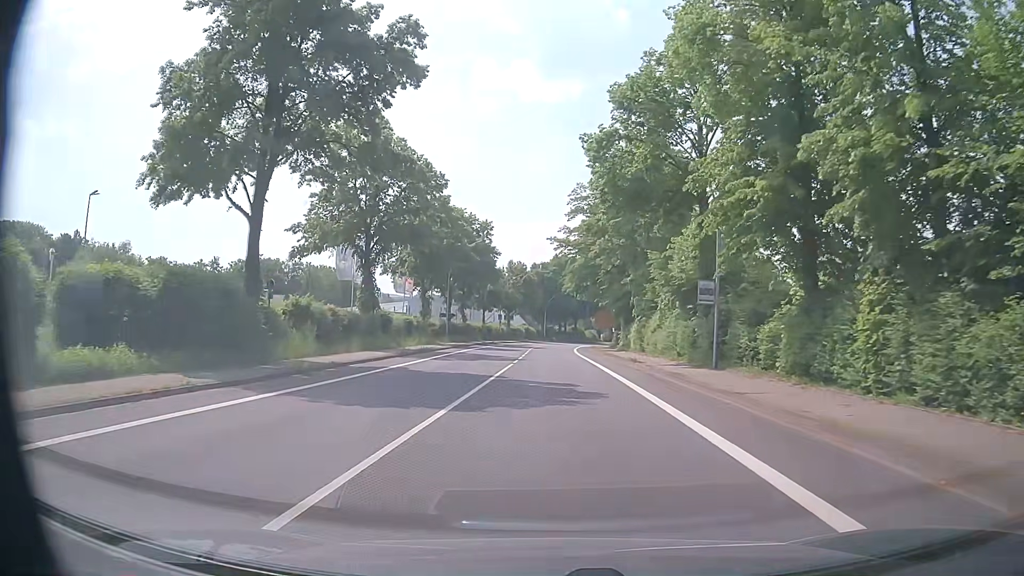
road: primary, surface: asphalt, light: Day
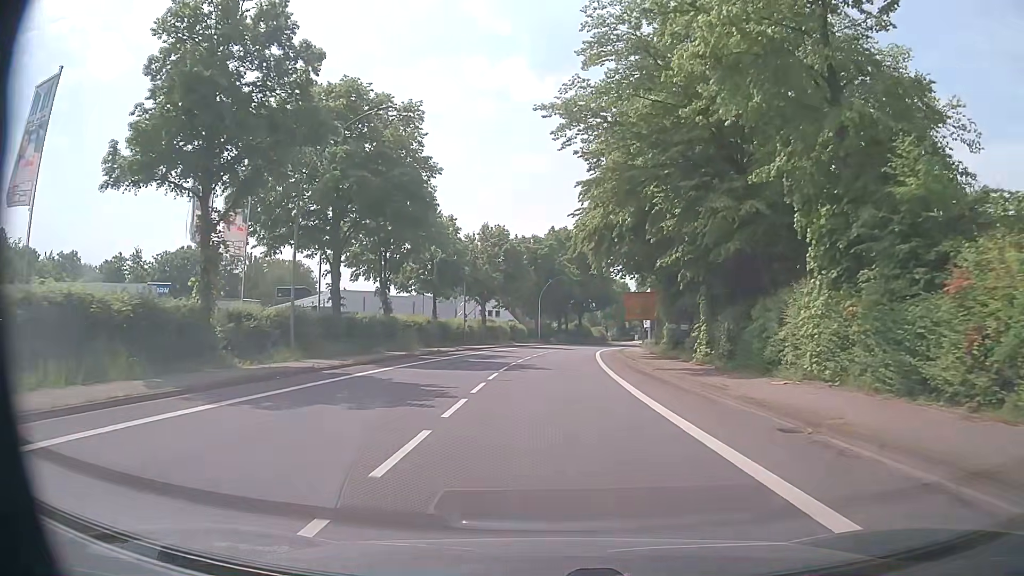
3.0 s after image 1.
(0.0, +38.0) m; 0°
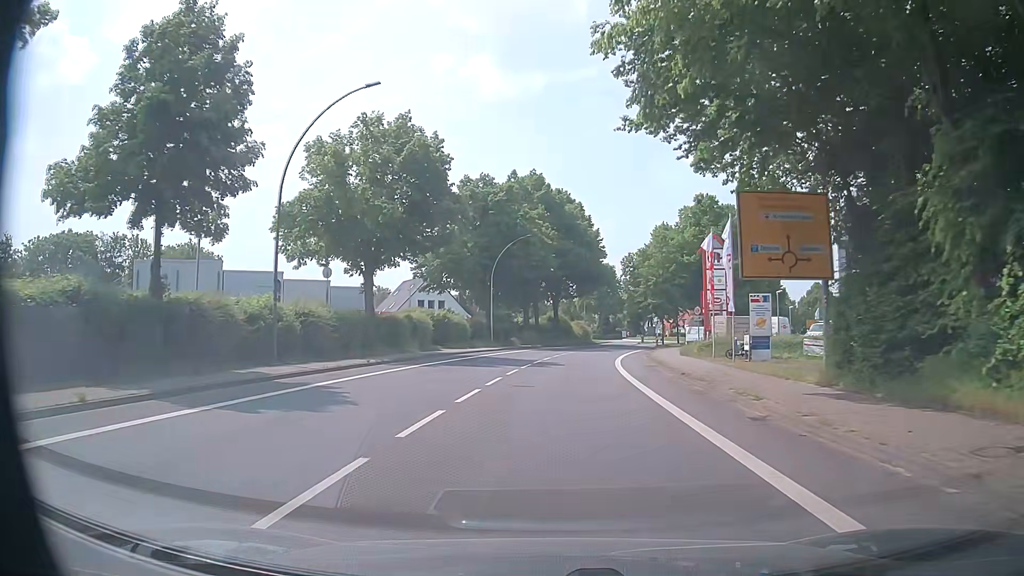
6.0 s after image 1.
(+0.7, +38.1) m; +3°
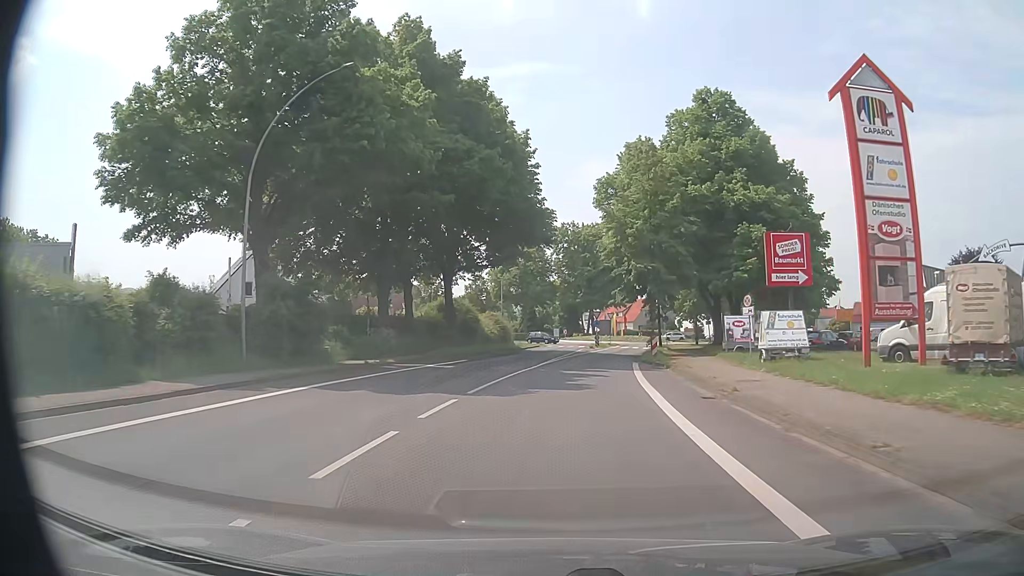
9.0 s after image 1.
(+2.0, +38.2) m; +7°
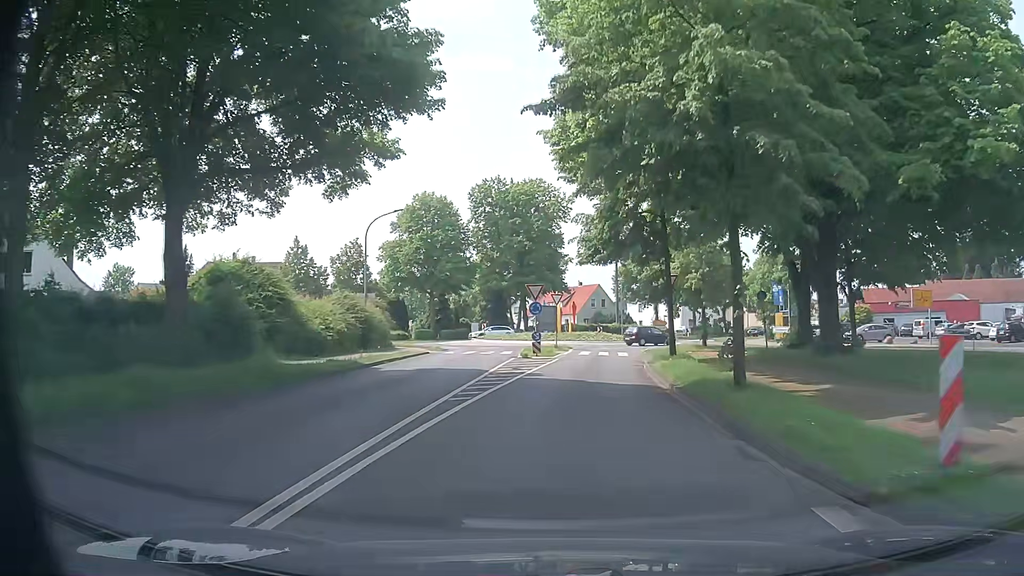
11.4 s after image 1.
(+1.5, +29.0) m; +6°
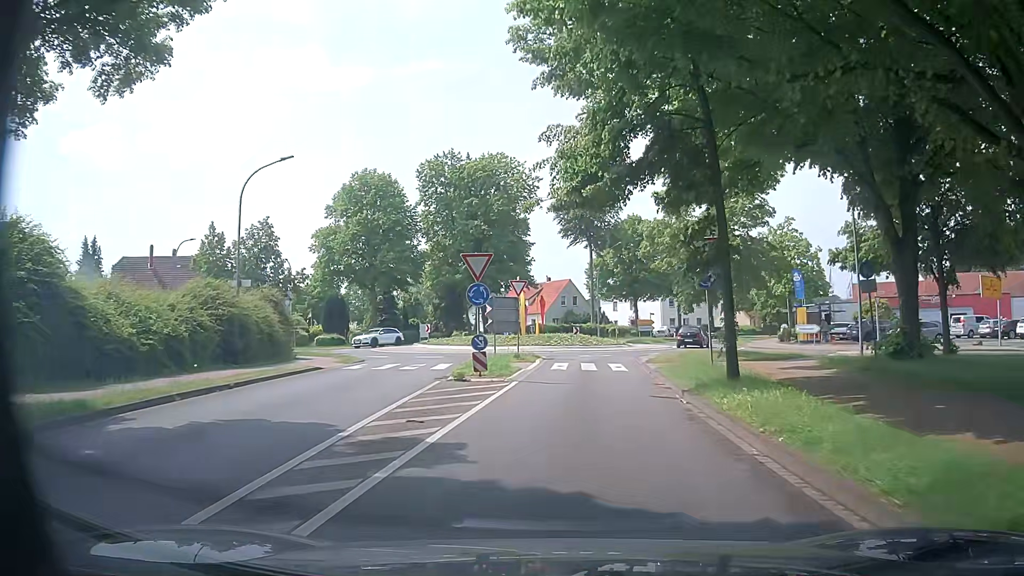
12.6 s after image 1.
(+0.3, +12.3) m; +3°
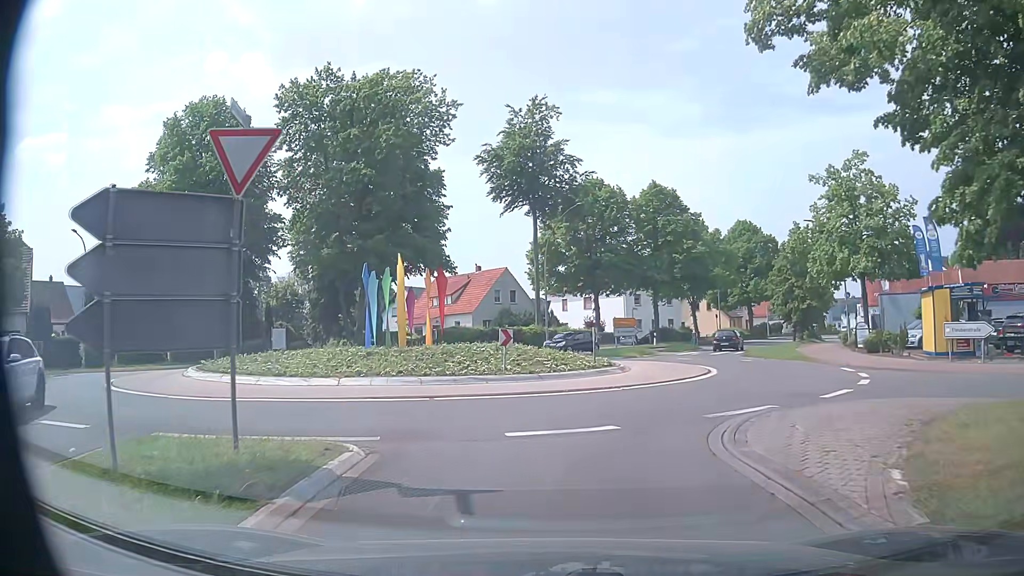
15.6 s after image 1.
(+1.0, +23.0) m; +5°
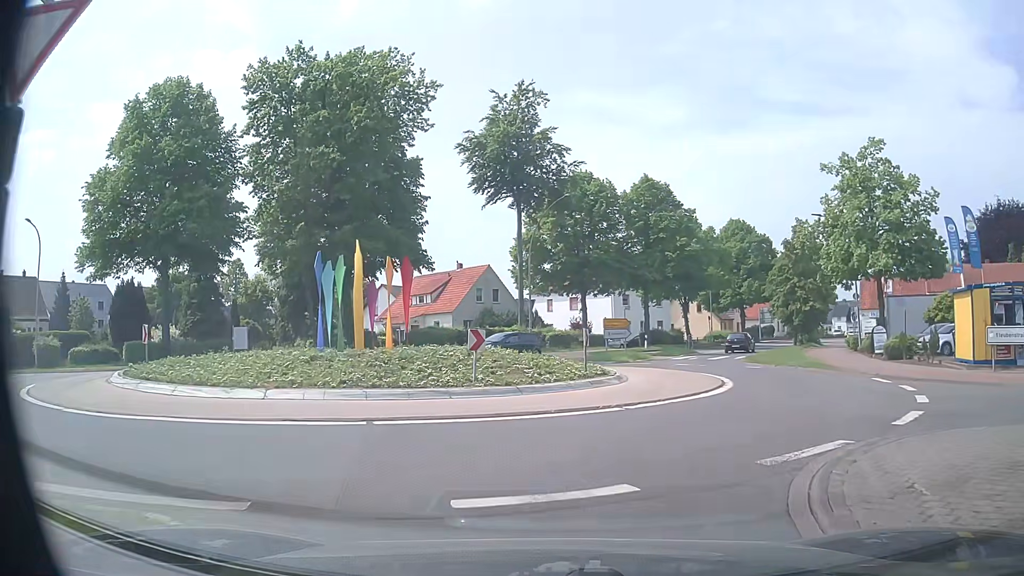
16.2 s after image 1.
(0.0, +3.5) m; -1°
(+2, +10) (+6, +19) (+7, +29) (+10, +38) (+14, +47) (+19, +56) (+24, +65) (+29, +73) (+35, +81) (+41, +90) m
